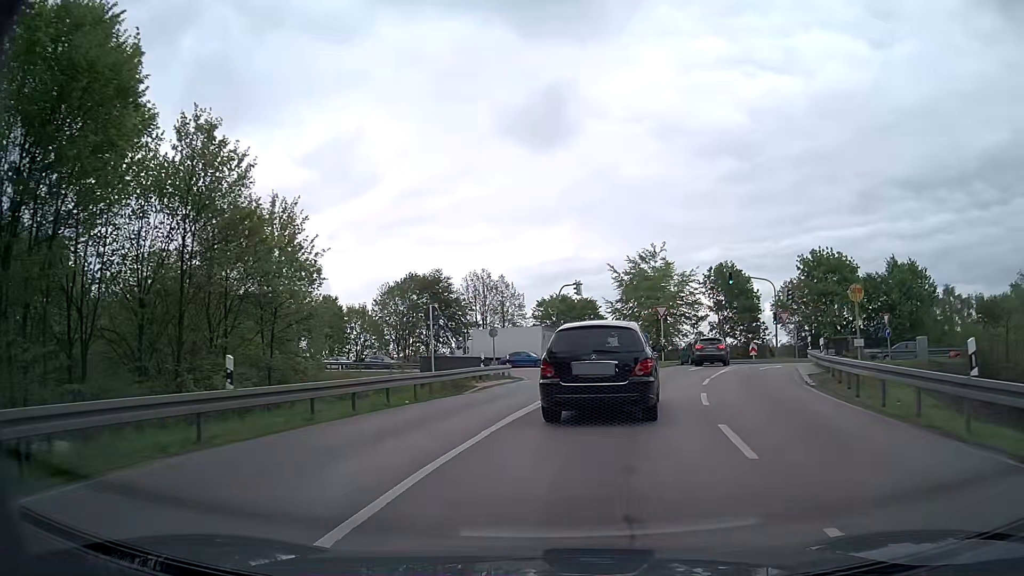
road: primary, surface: asphalt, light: Day
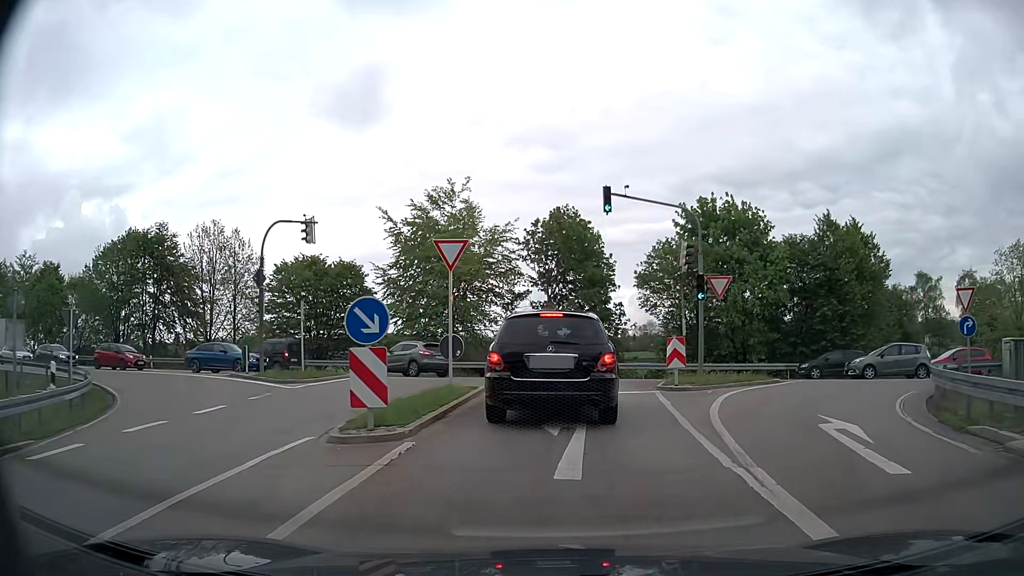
(+3.9, +24.3) m; +17°
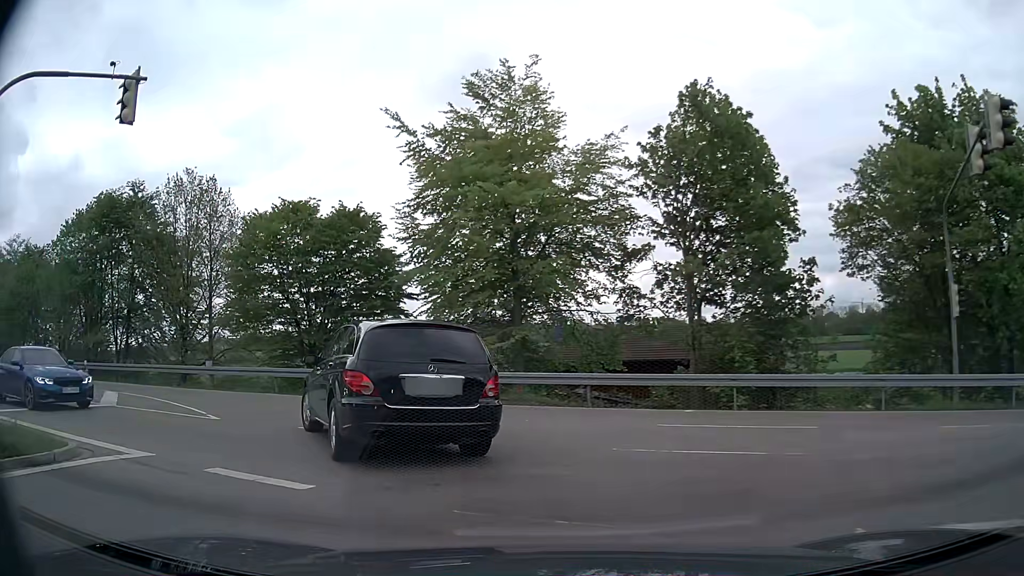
(+0.1, +19.1) m; -8°
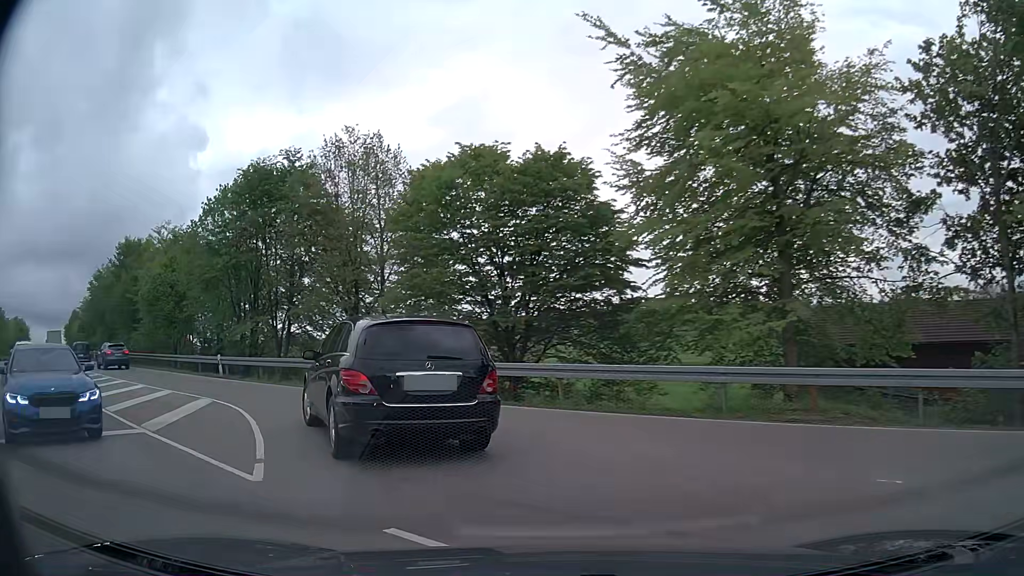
(-1.1, +7.1) m; -18°
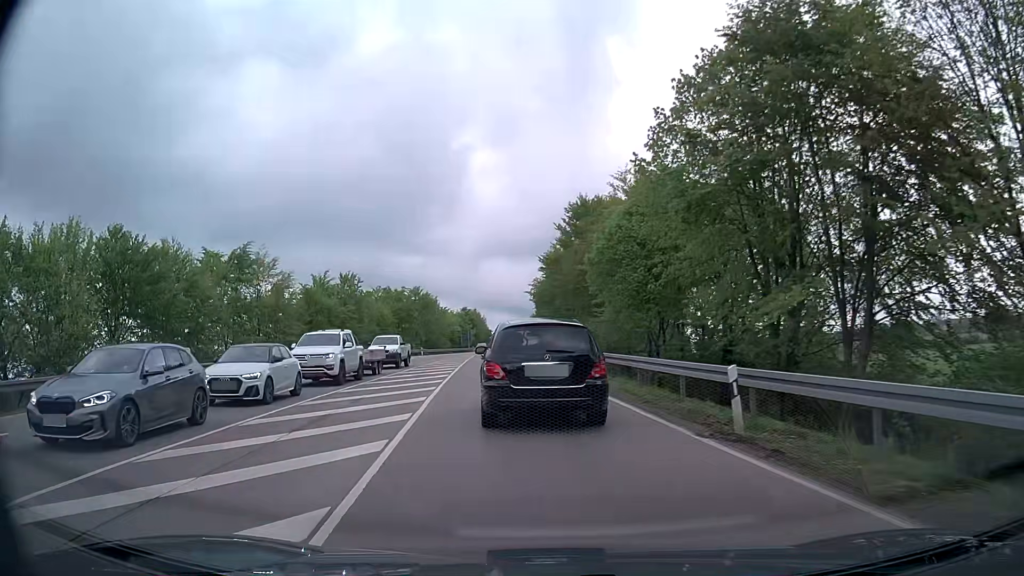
(-8.8, +18.3) m; -44°
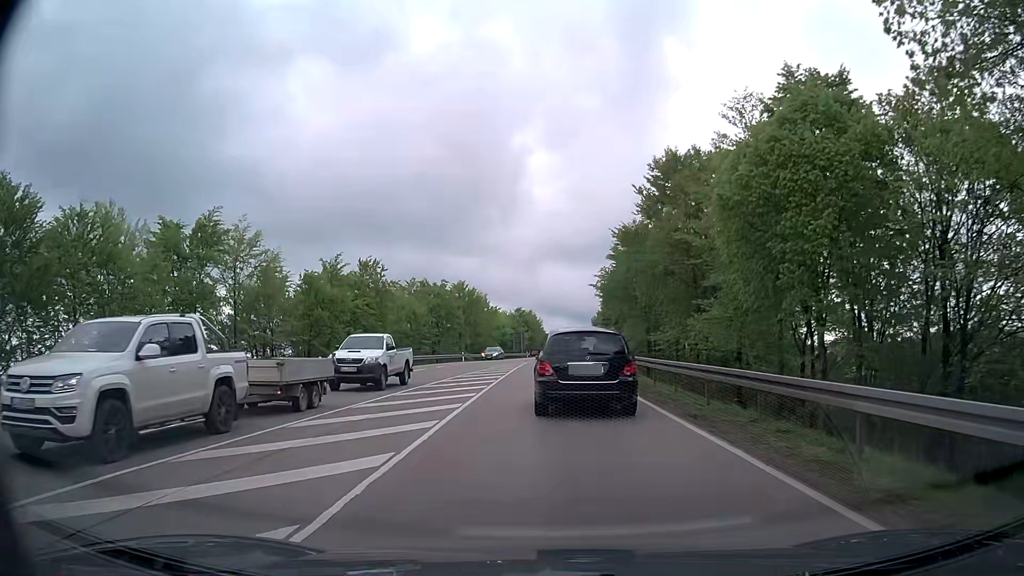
(-1.0, +15.5) m; -5°
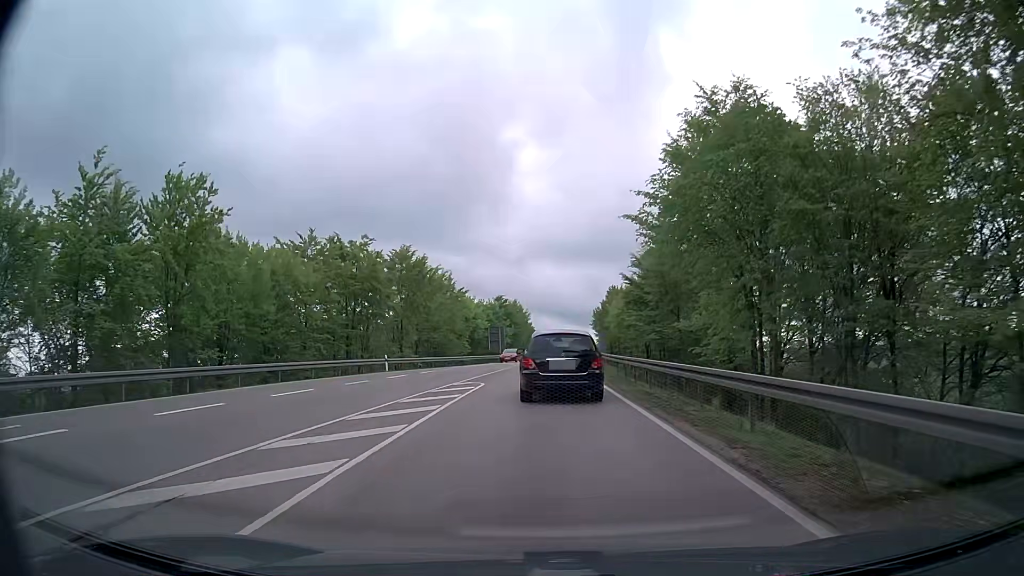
(+0.1, +33.3) m; +1°
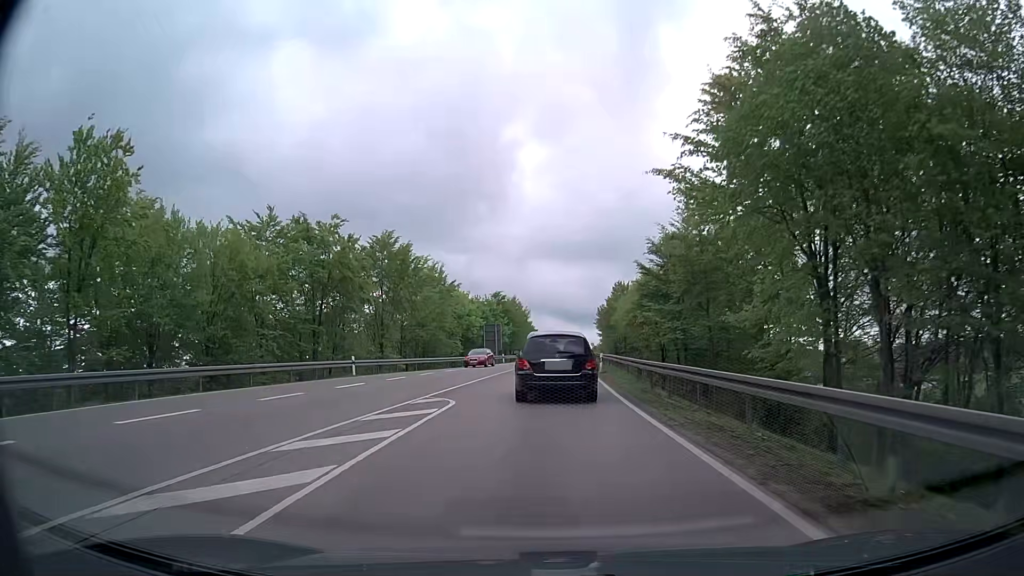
(0.0, +7.9) m; 0°
(0, +10) (0, +20) (0, +30) (0, +40) (0, +50) (+1, +60) (+1, +70) (+2, +80) (+2, +90) (+3, +100) m
